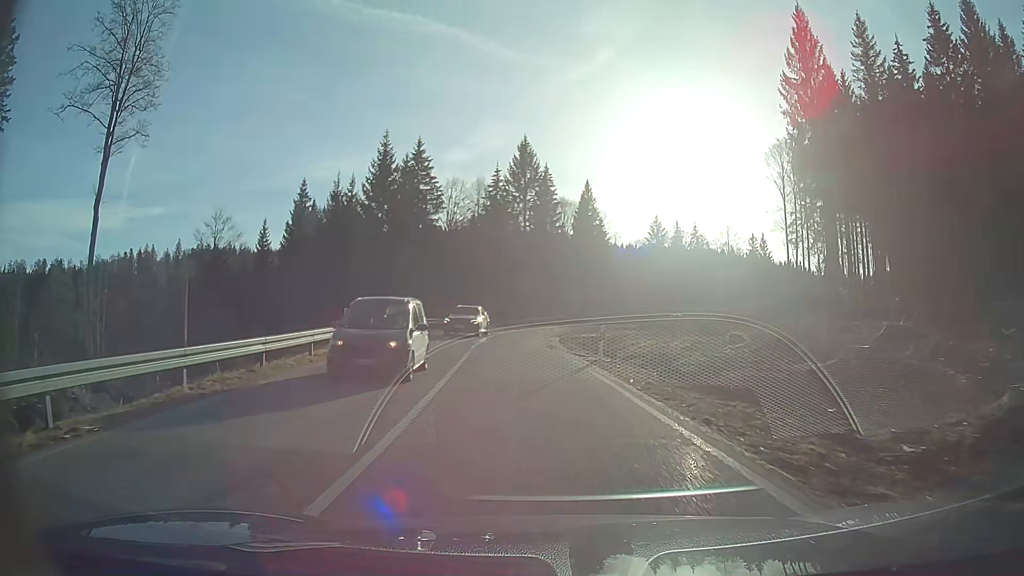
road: secondary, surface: asphalt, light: Day
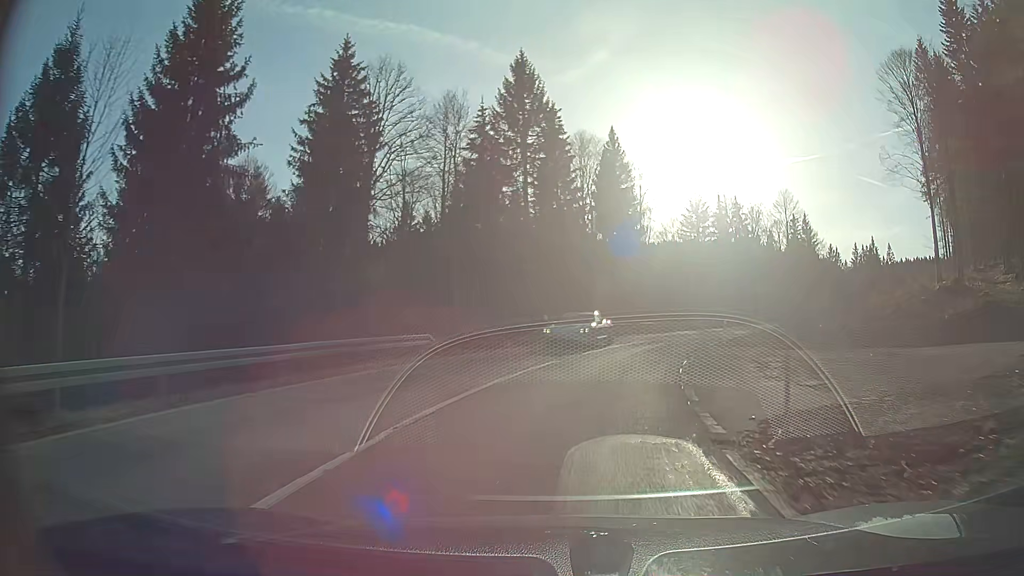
(-0.4, +33.6) m; +3°
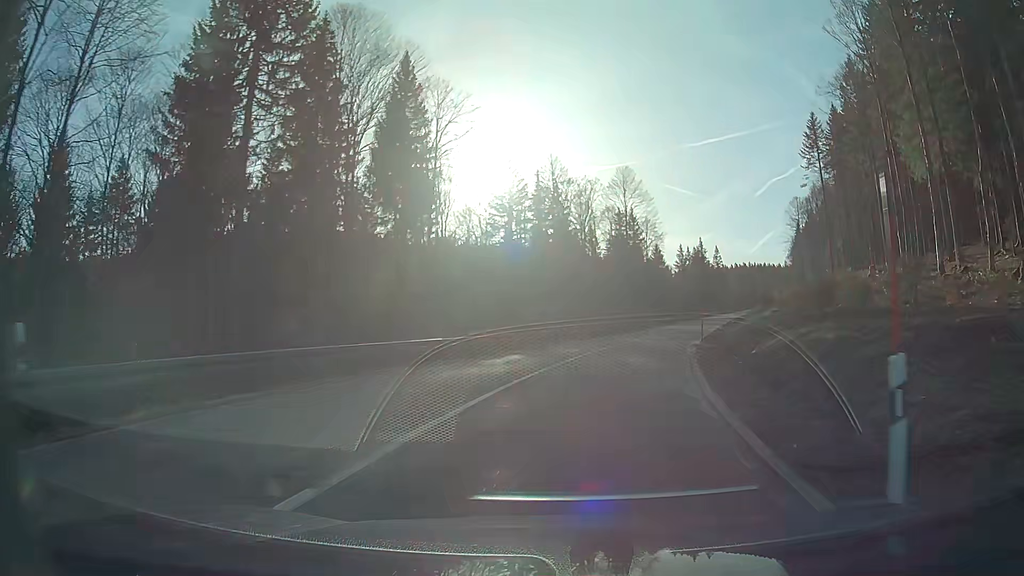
(+3.5, +24.7) m; +17°
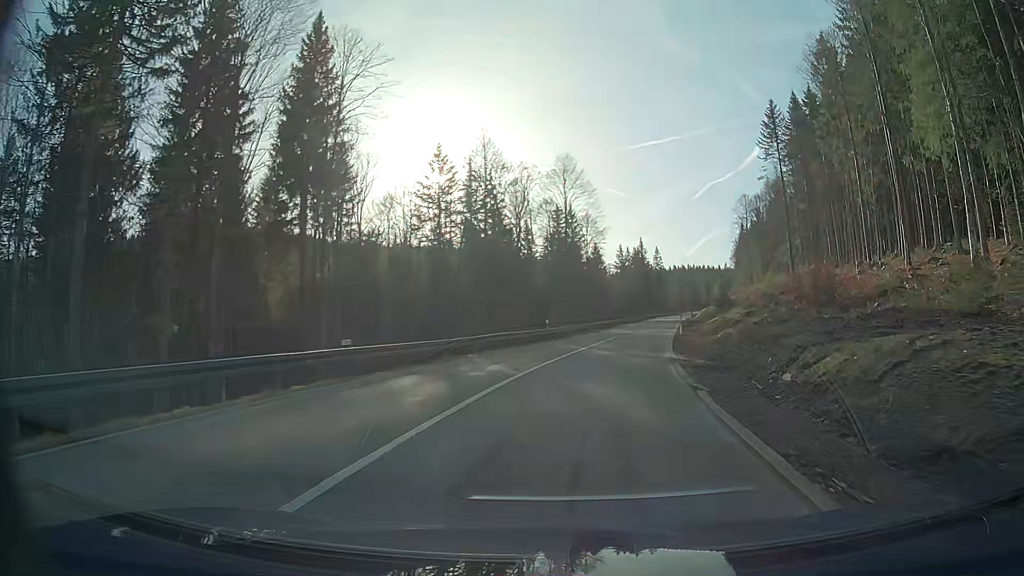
(+0.4, +8.5) m; +5°
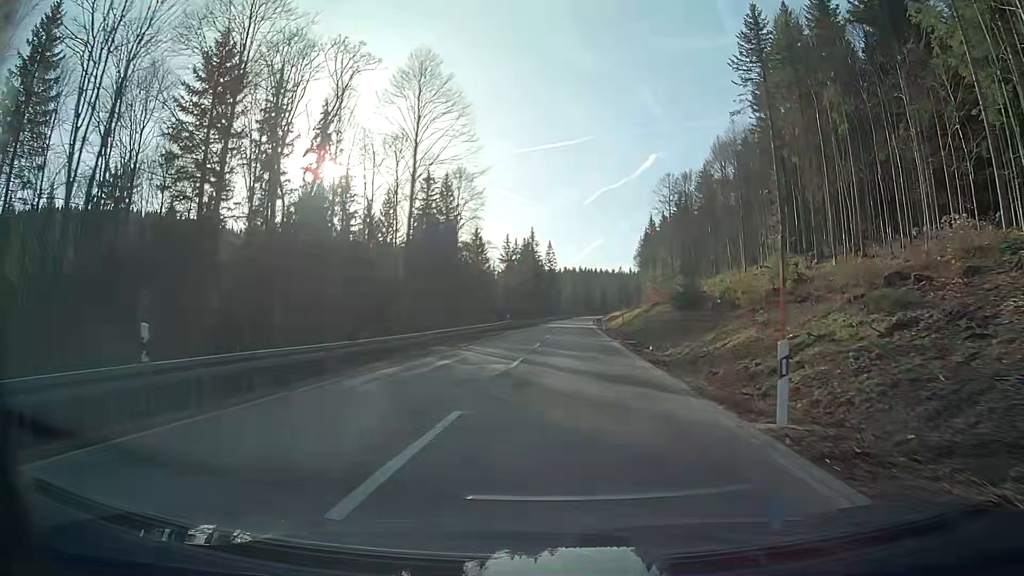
(+3.1, +35.4) m; +8°
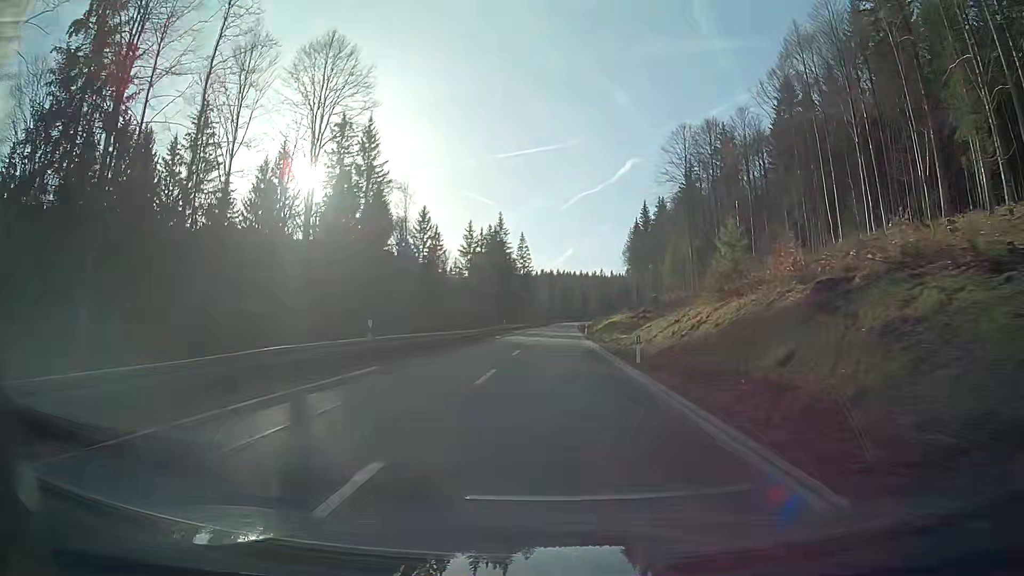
(+1.0, +39.6) m; +2°
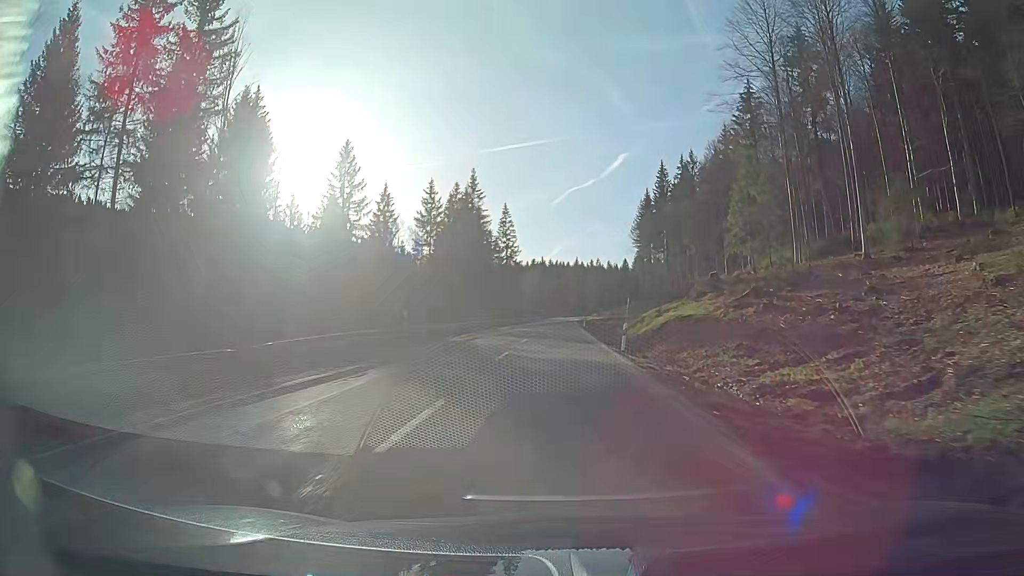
(+0.2, +43.8) m; 0°
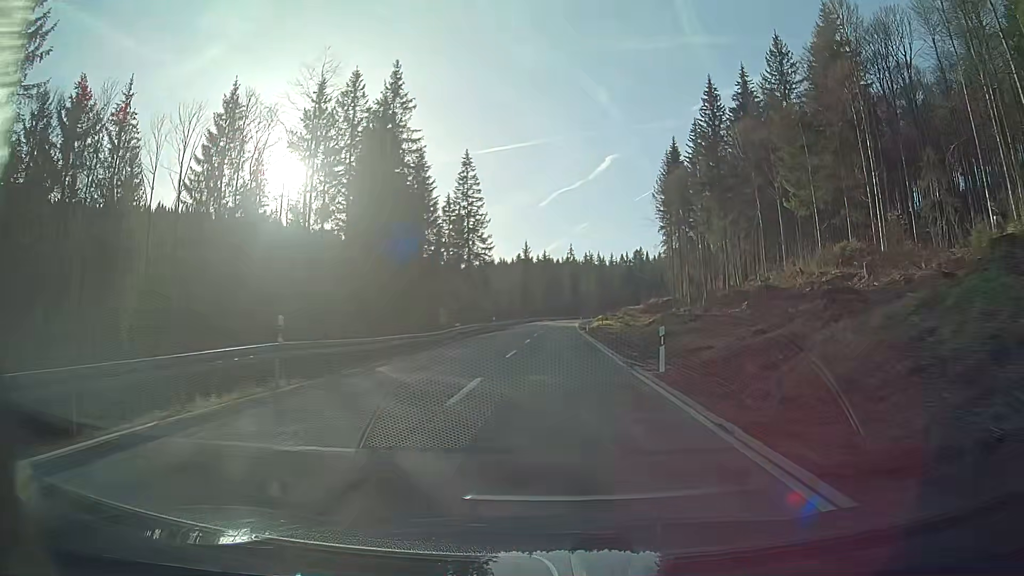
(+0.5, +56.4) m; +1°
